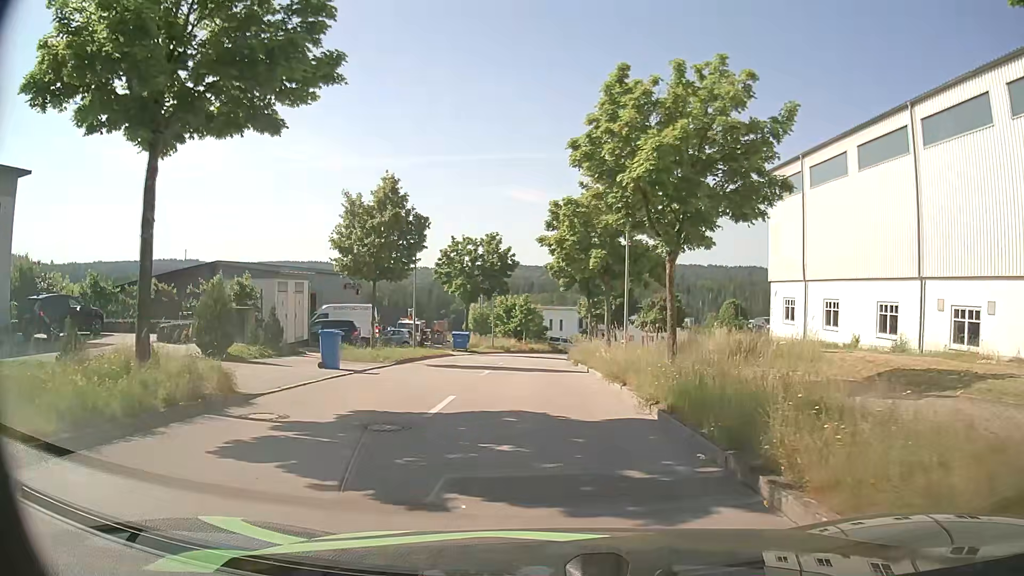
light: Day
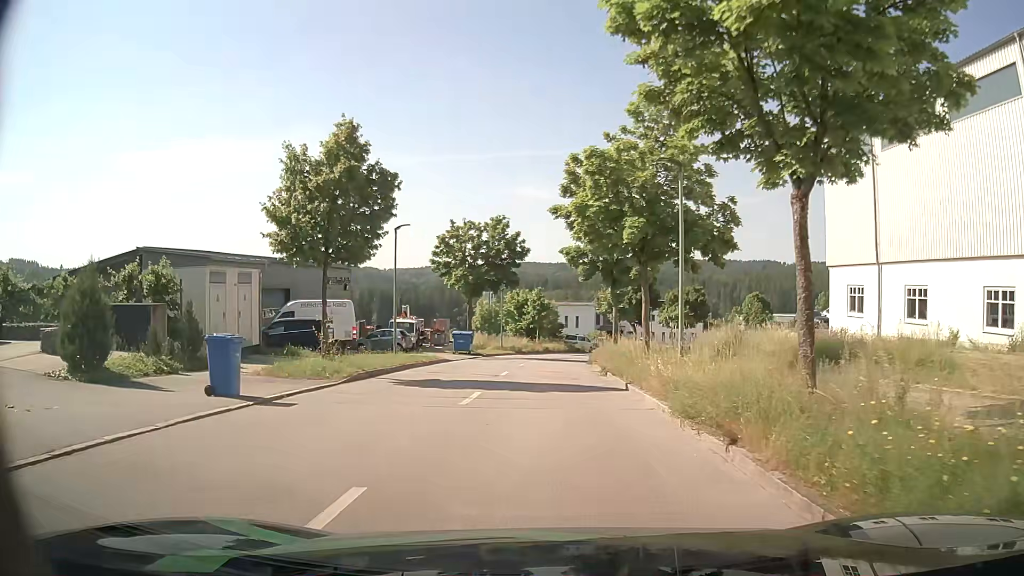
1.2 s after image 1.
(0.0, +7.4) m; -2°
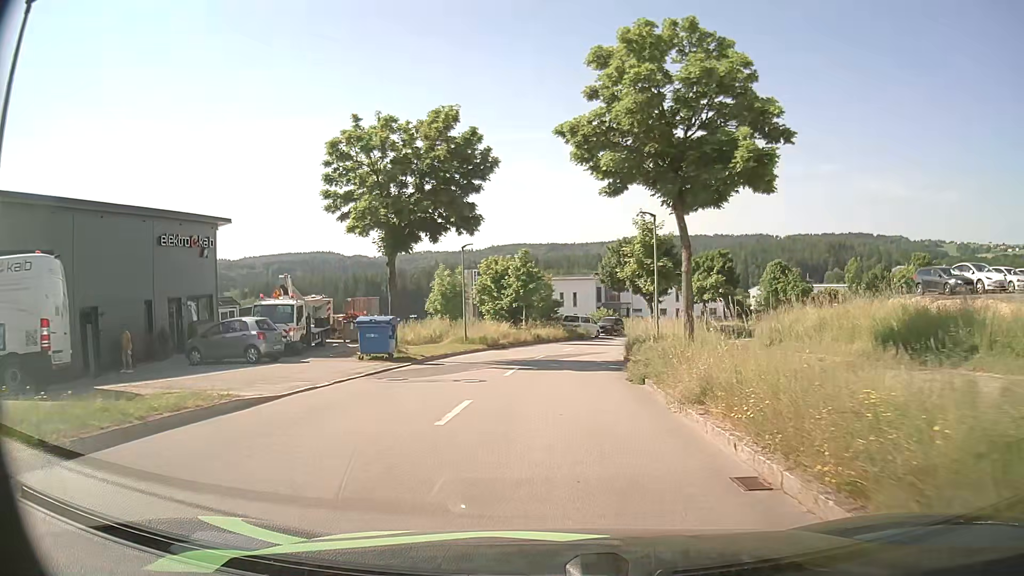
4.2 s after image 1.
(+0.7, +20.7) m; +2°
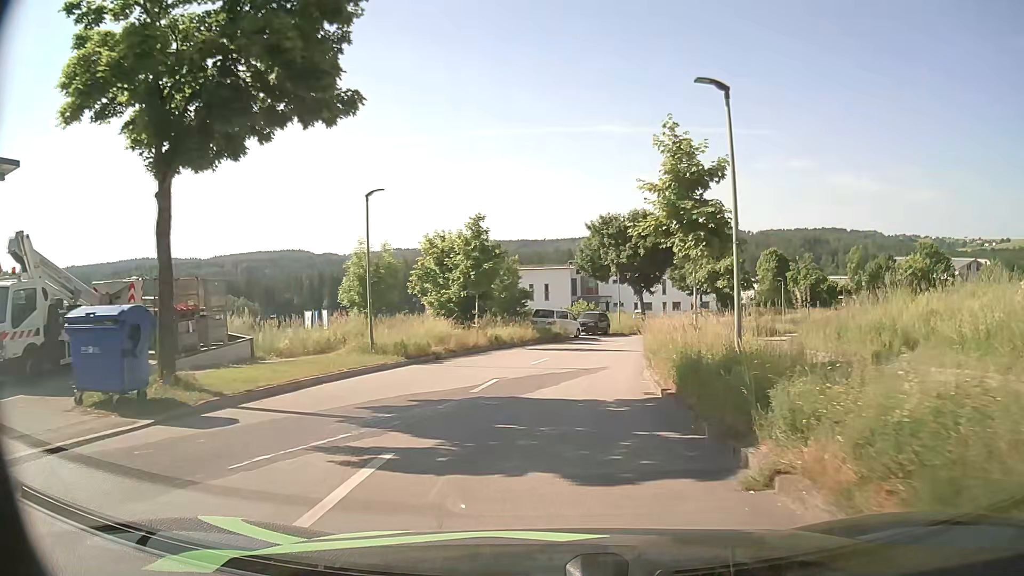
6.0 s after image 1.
(+0.3, +14.0) m; +2°
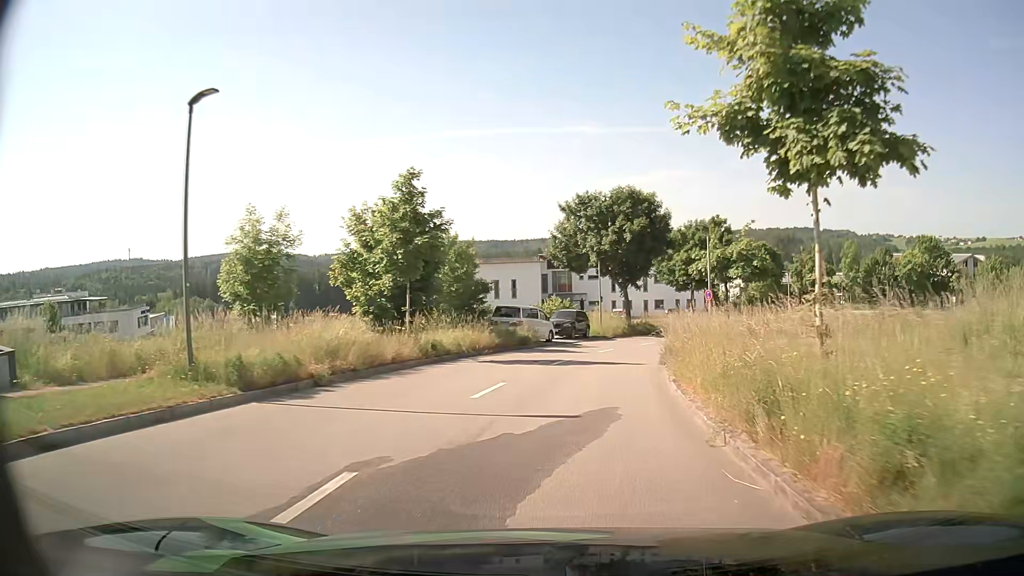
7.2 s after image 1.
(+0.3, +9.9) m; +2°
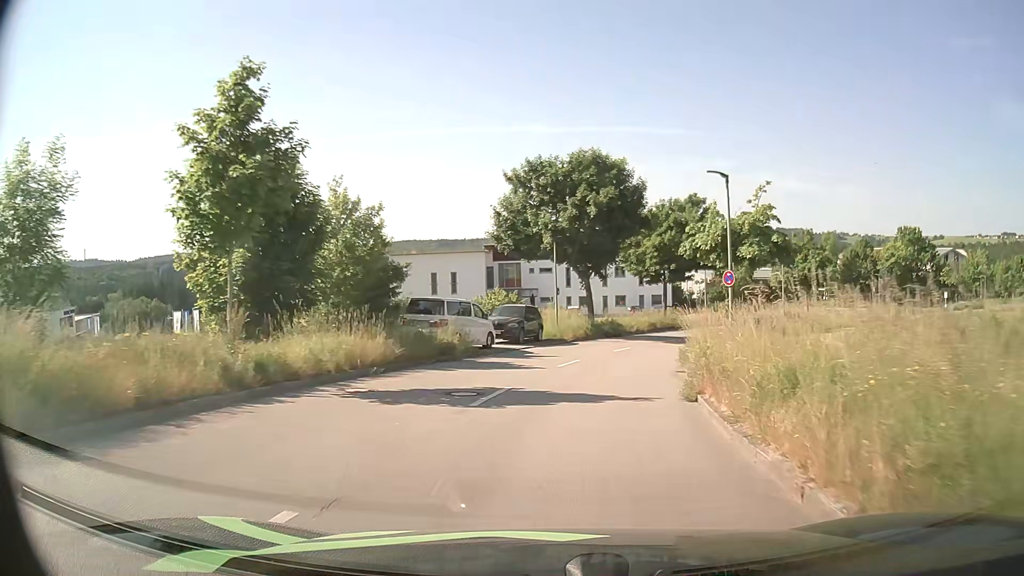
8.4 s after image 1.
(+0.5, +10.3) m; +5°
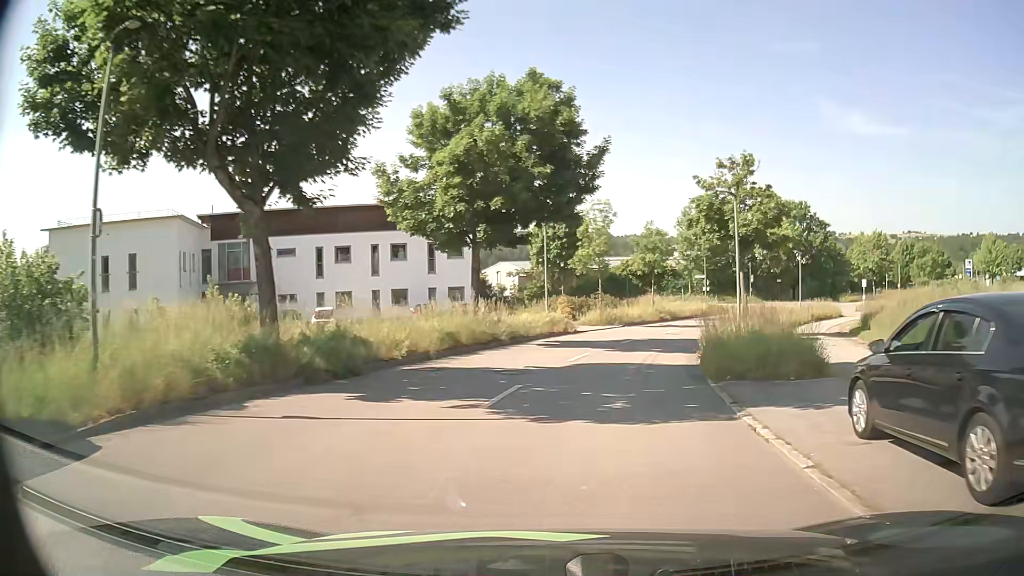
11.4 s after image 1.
(+3.8, +26.9) m; +17°
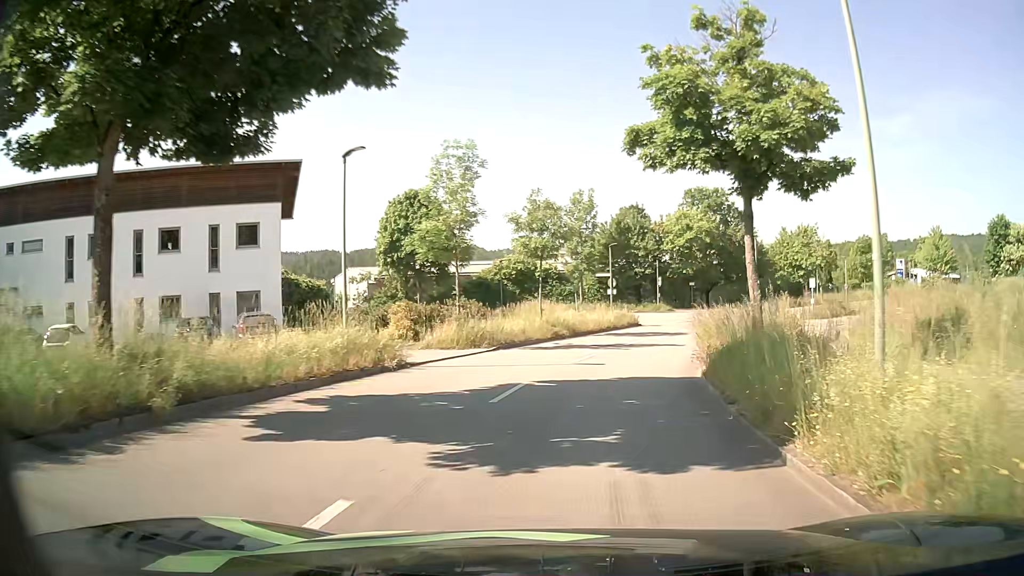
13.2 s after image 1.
(+1.6, +16.5) m; +10°
(+1, +10) (+2, +20) (+5, +29) (+9, +39) (+14, +47) (+20, +55) (+27, +63) (+35, +69) (+43, +75) (+52, +80) m
